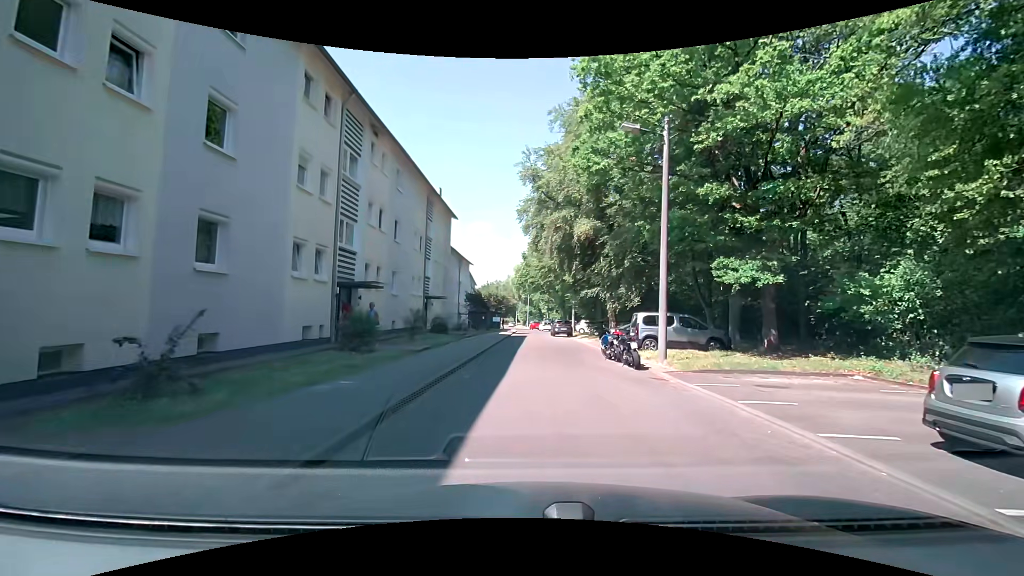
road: residential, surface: asphalt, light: Day
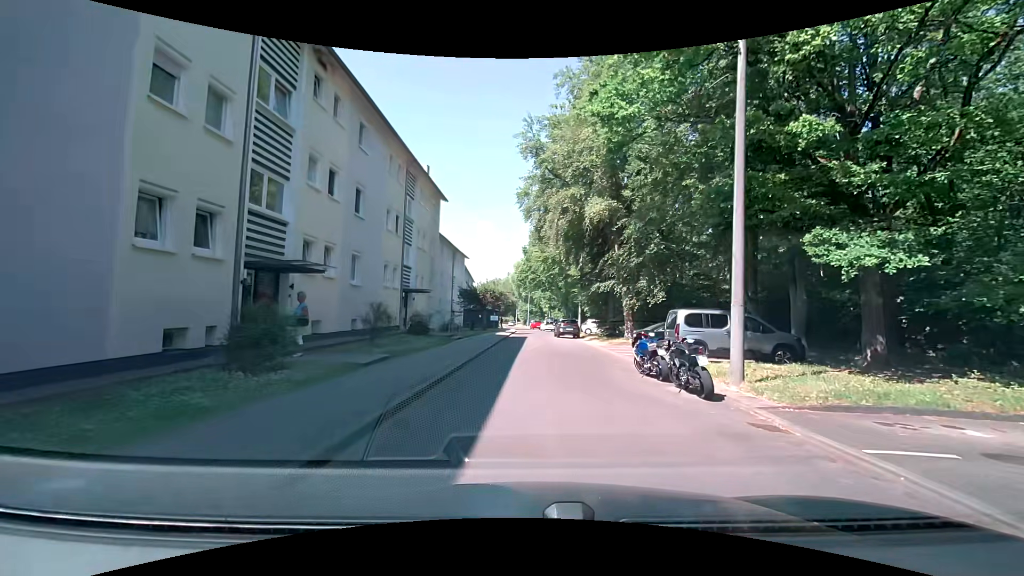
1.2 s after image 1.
(0.0, +5.9) m; 0°
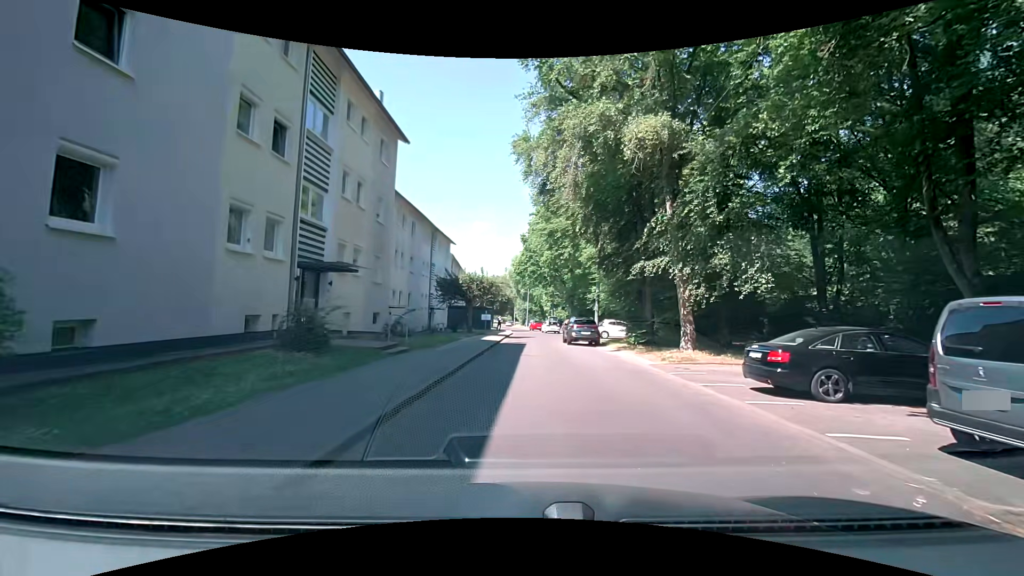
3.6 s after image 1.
(0.0, +11.9) m; 0°
